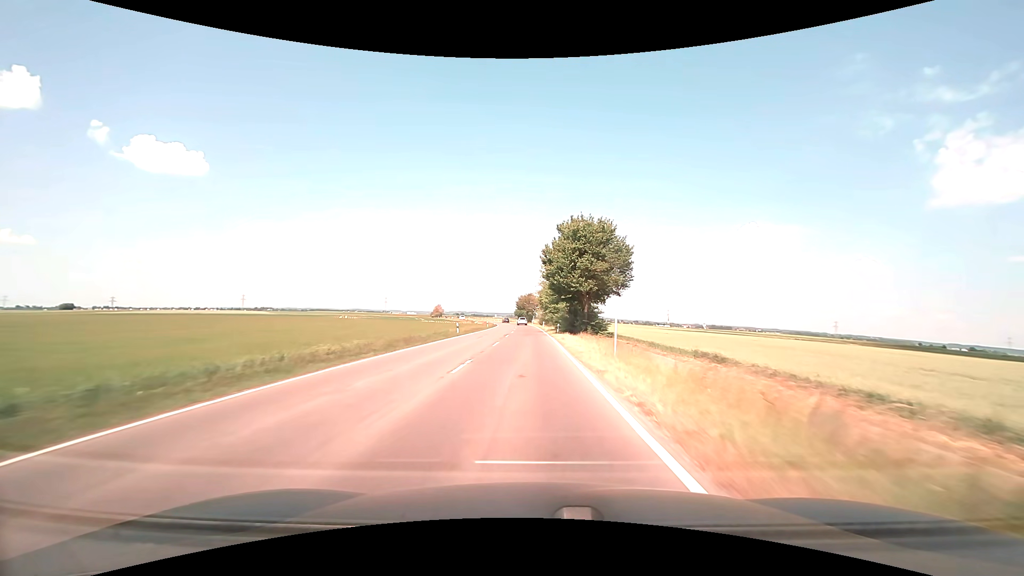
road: tertiary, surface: asphalt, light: Day
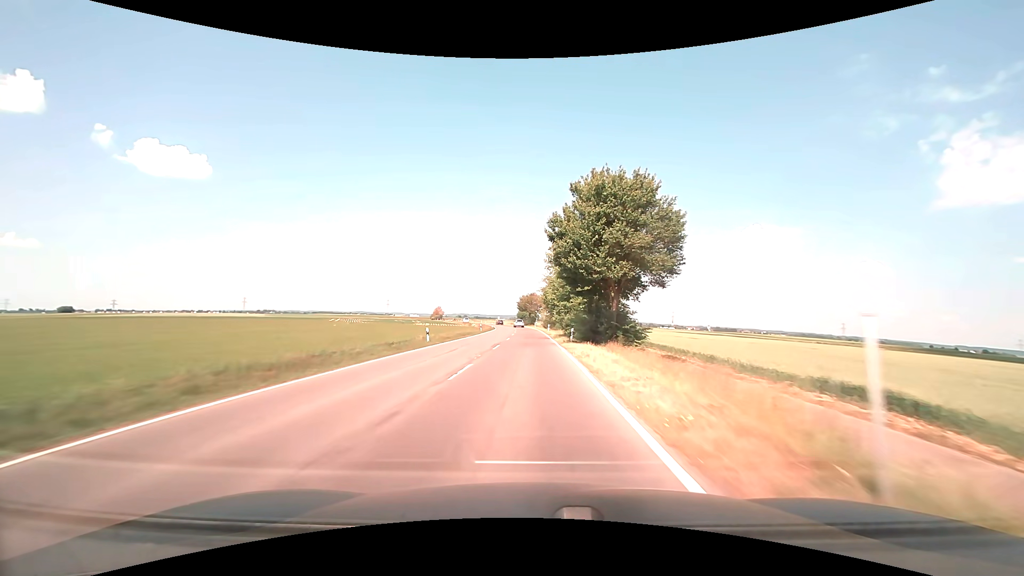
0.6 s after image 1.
(0.0, +12.9) m; 0°
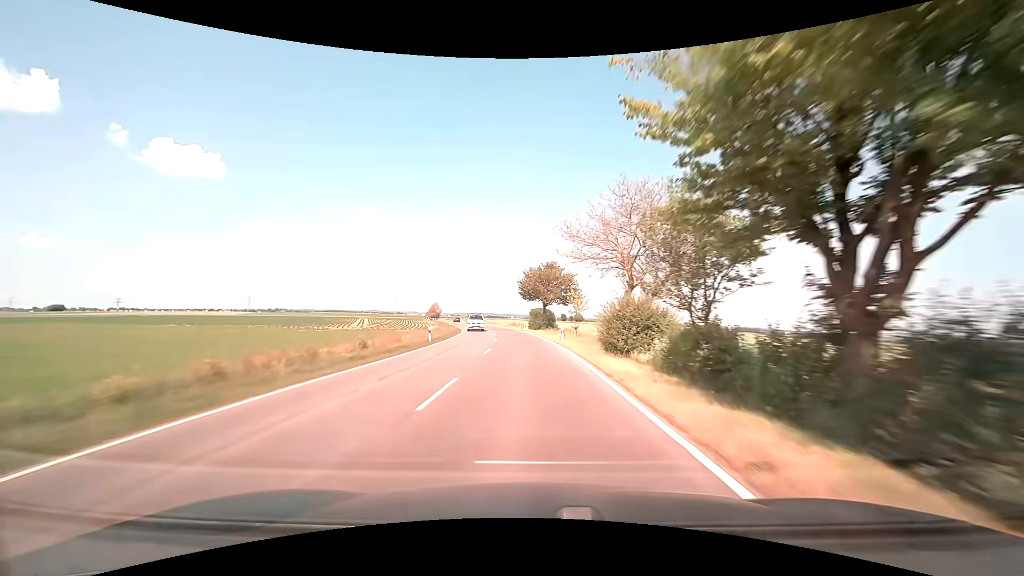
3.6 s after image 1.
(-0.9, +64.8) m; -2°
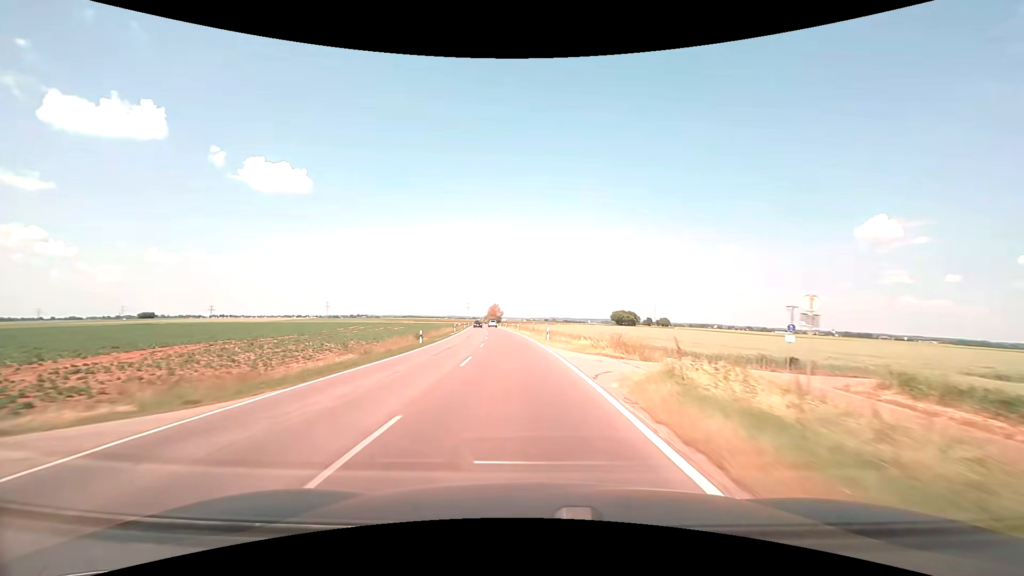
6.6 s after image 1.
(-3.9, +65.0) m; -9°
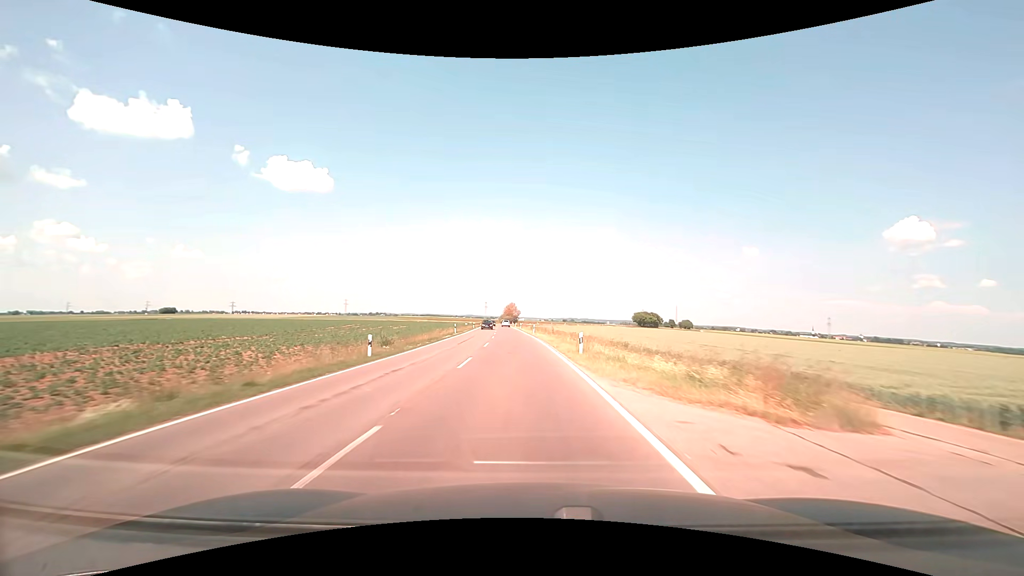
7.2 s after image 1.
(-0.2, +13.1) m; -2°
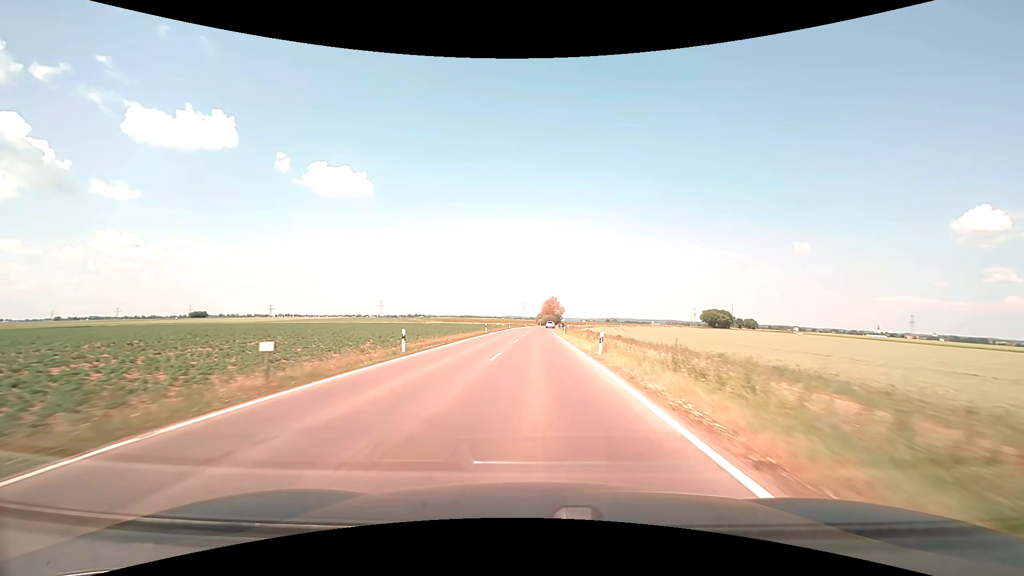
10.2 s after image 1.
(-3.3, +66.1) m; -4°
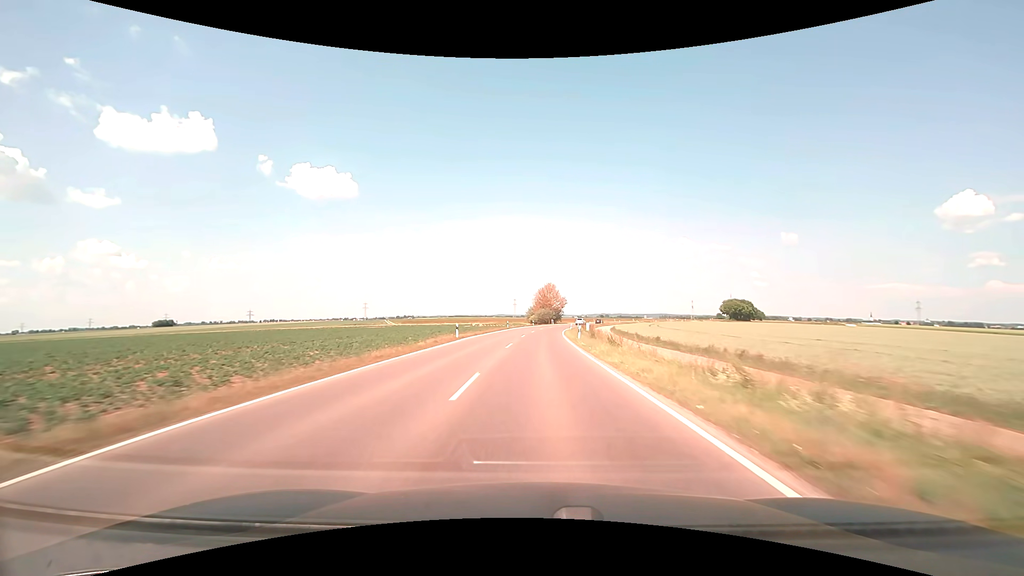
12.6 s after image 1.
(+0.1, +53.7) m; +1°
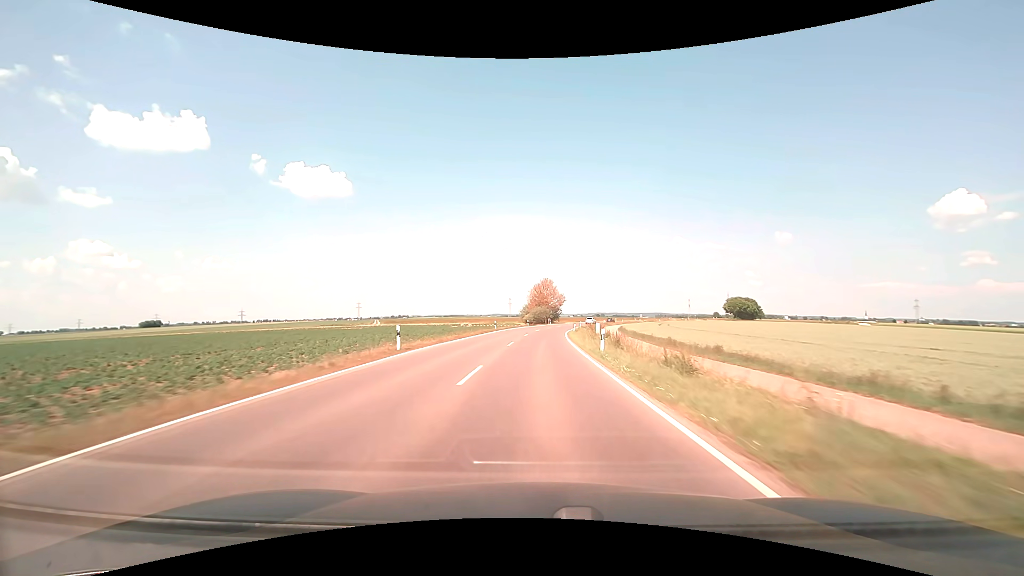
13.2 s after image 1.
(+0.1, +13.5) m; +1°
(0, +10) (0, +20) (0, +30) (+1, +40) (+1, +50) (+2, +60) (+3, +70) (+4, +80) (+6, +90) (+8, +100) m
